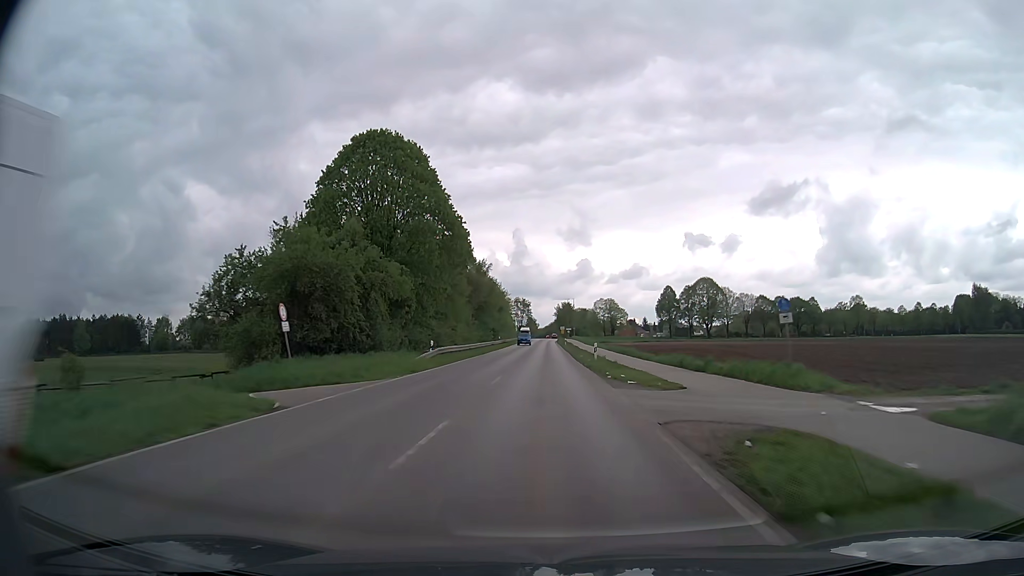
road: secondary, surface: asphalt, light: Day
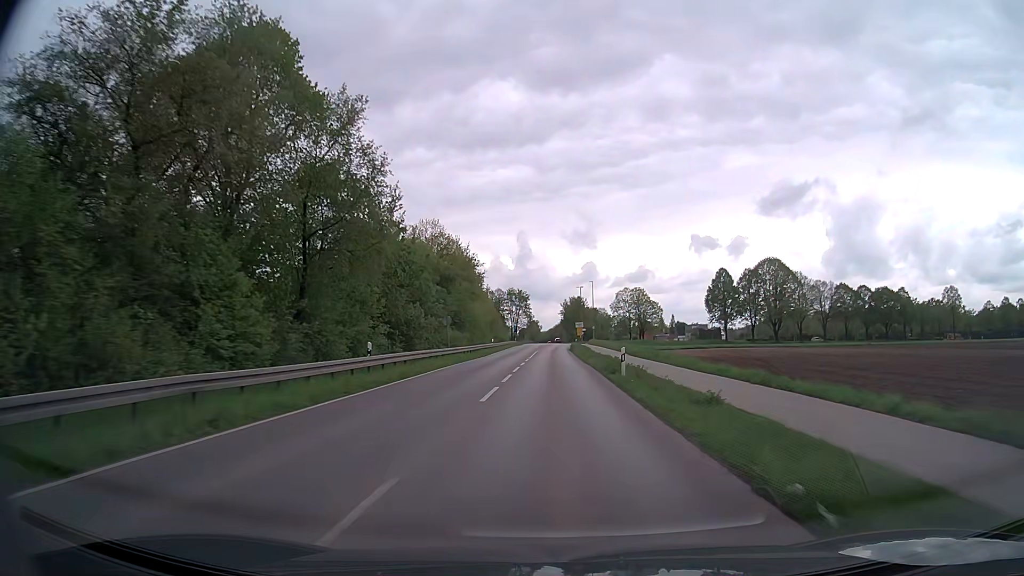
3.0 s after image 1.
(+0.1, +64.3) m; 0°
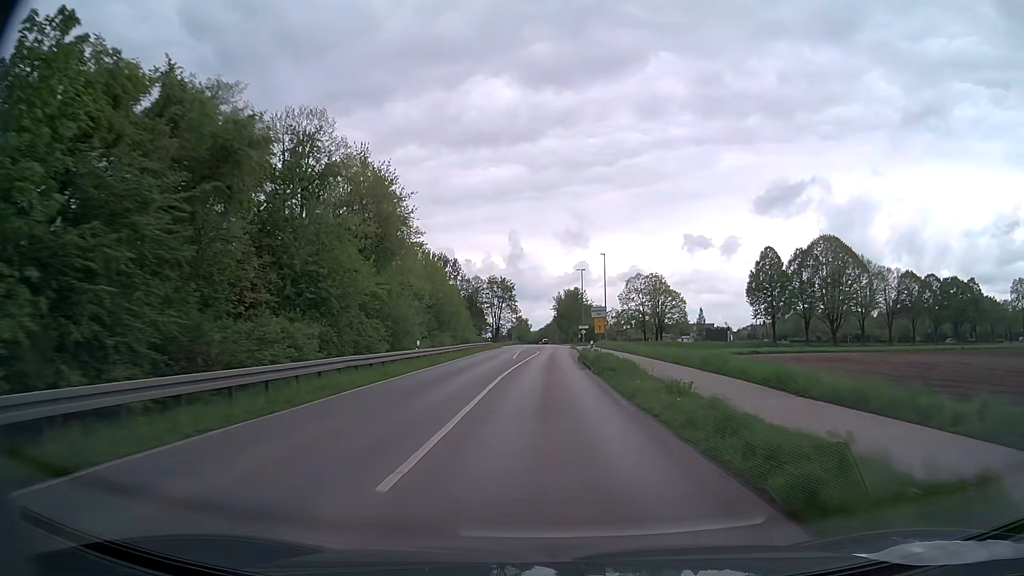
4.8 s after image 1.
(+0.2, +38.3) m; +1°
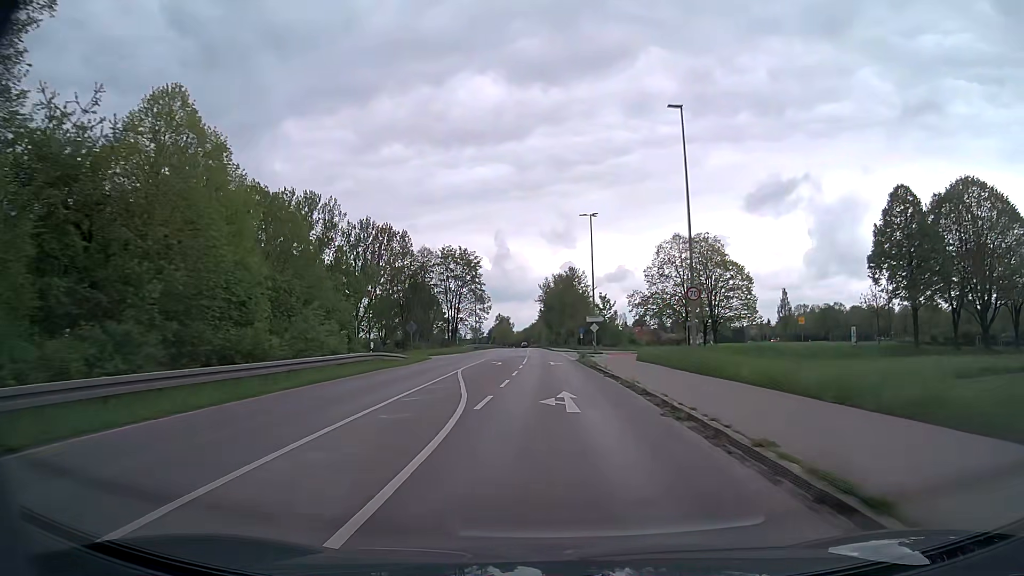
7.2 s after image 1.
(+0.5, +50.9) m; +1°
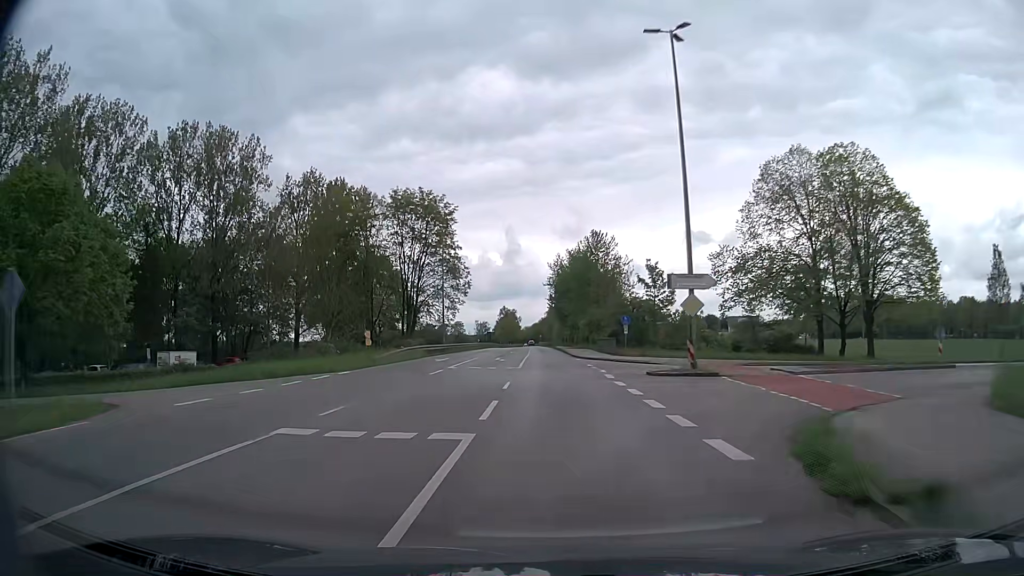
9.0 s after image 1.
(-0.2, +38.0) m; -1°
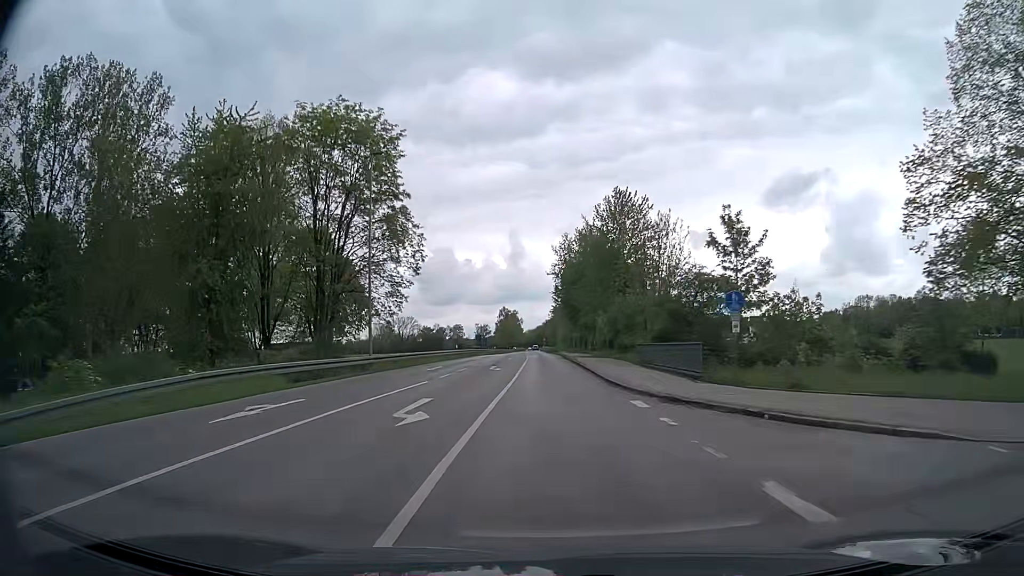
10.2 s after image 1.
(0.0, +25.4) m; 0°
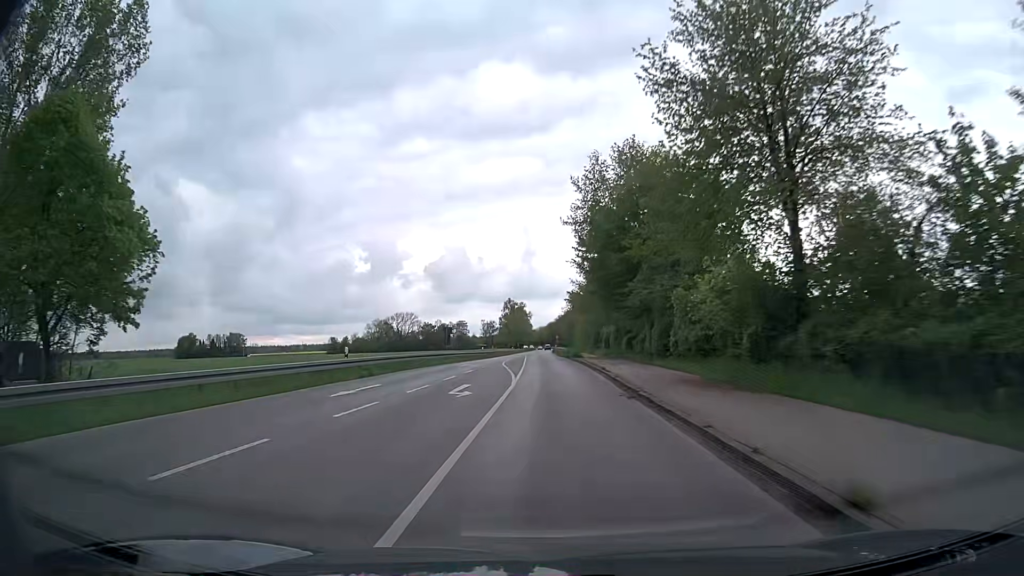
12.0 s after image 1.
(-0.2, +38.5) m; -1°
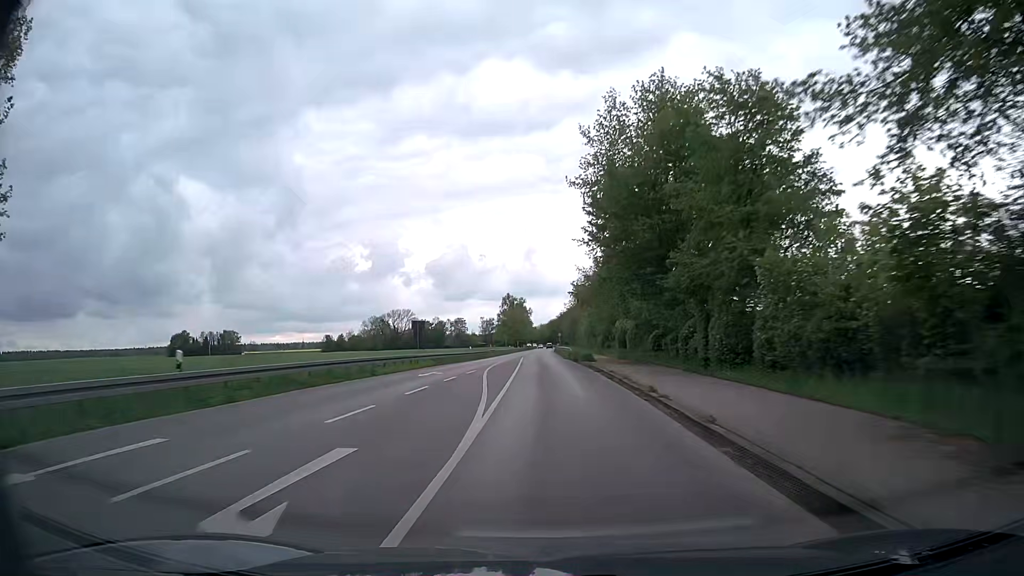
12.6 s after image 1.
(0.0, +13.0) m; 0°
(0, +10) (0, +20) (0, +30) (-1, +40) (-1, +50) (-1, +60) (-1, +70) (-1, +80) (-1, +90) (-1, +100) m
